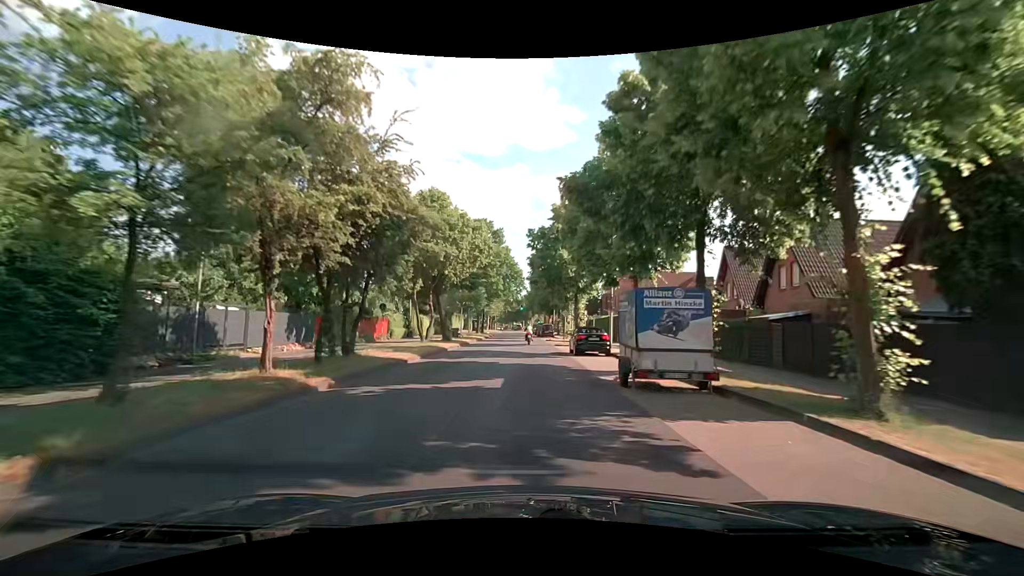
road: tertiary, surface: asphalt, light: Day
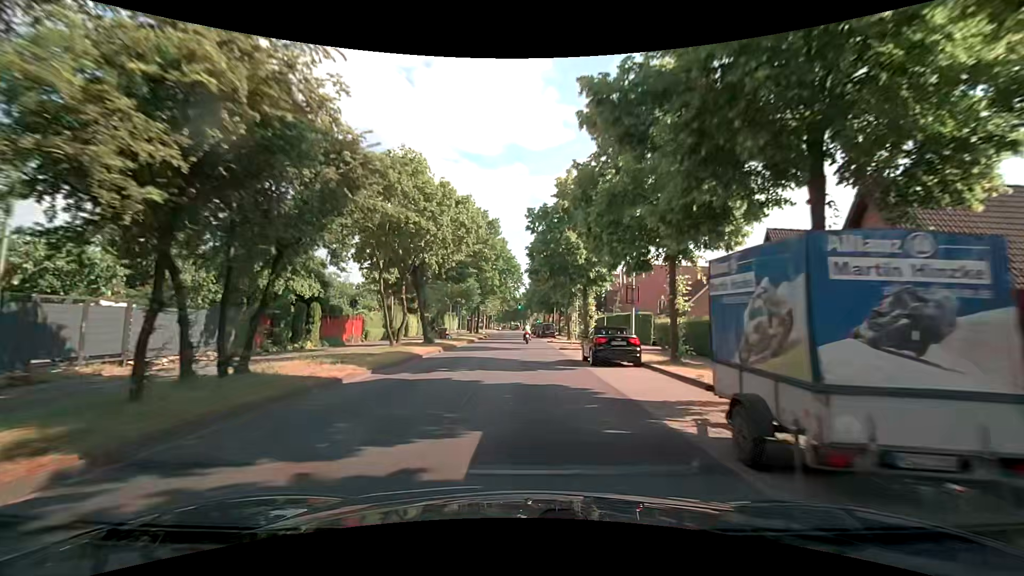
(+0.1, +6.6) m; +1°
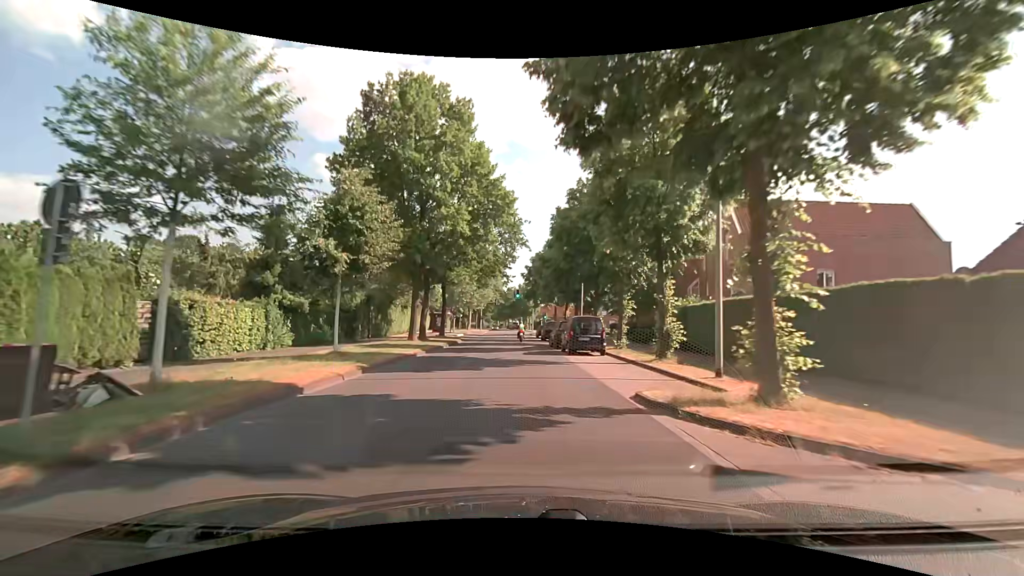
(+0.2, +36.0) m; 0°
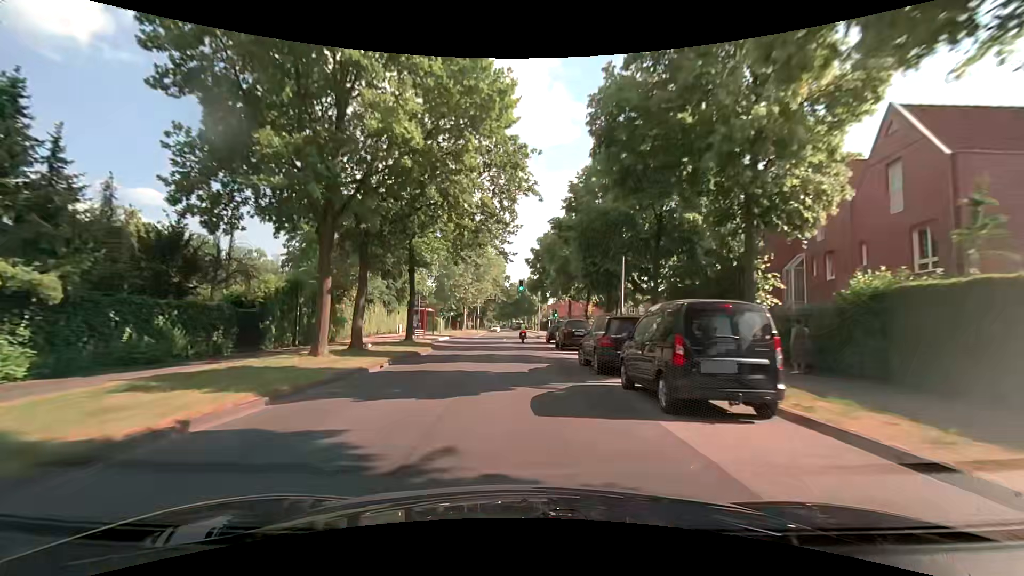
(0.0, +15.2) m; 0°
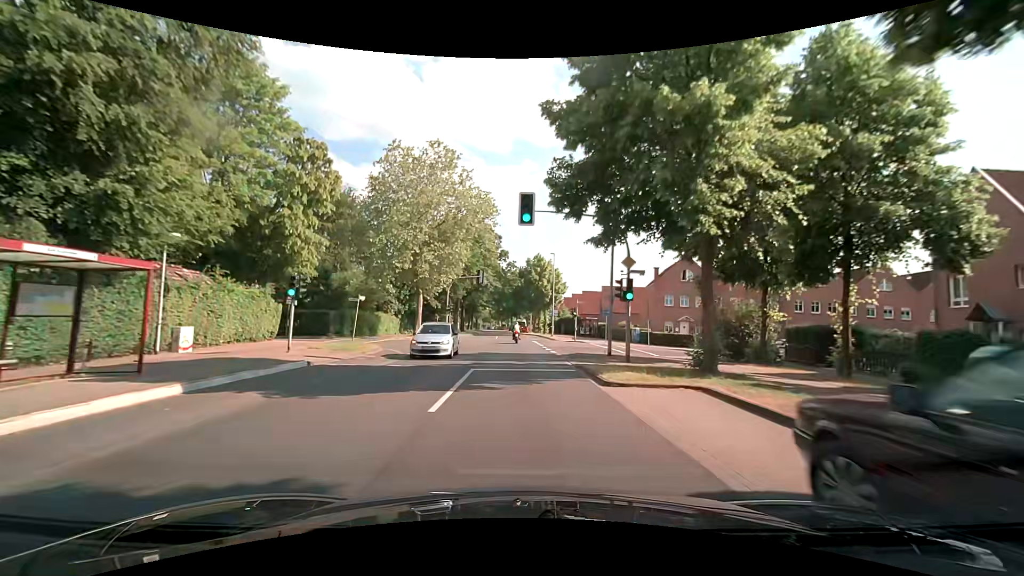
(-0.4, +37.7) m; -1°
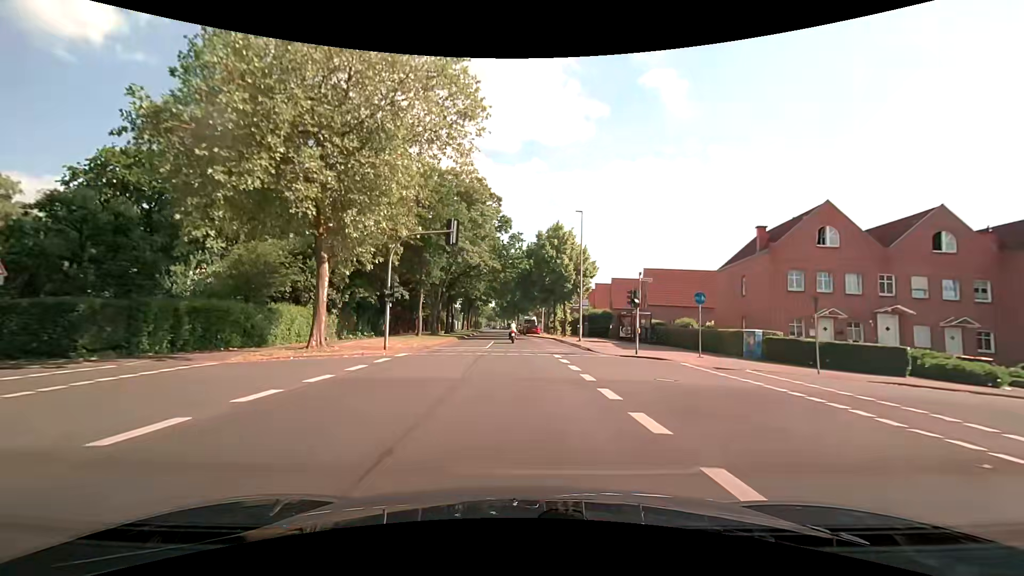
(-0.1, +22.7) m; -1°
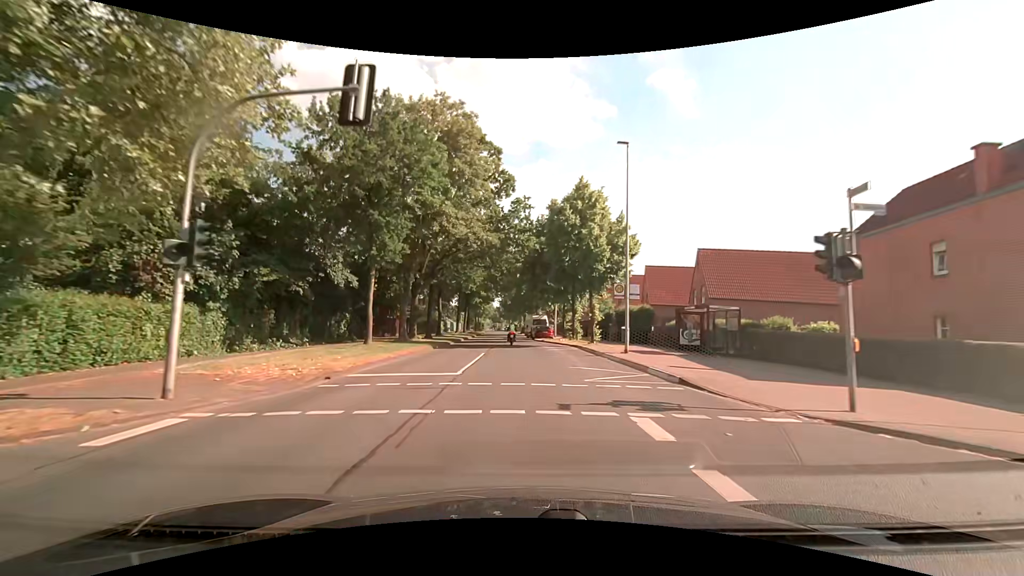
(-0.1, +15.2) m; 0°
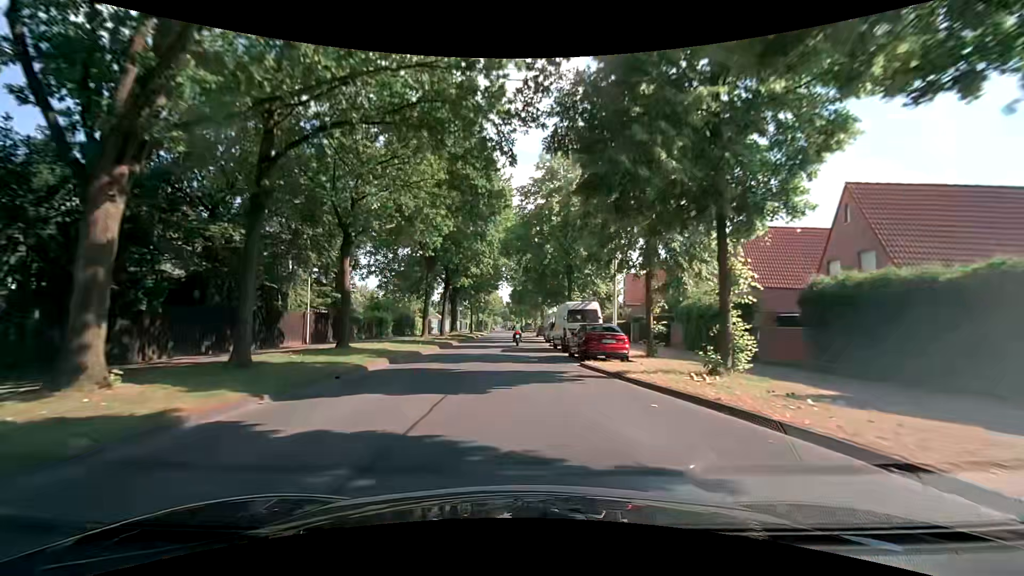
(-0.6, +30.4) m; -2°
(0, +10) (0, +20) (0, +30) (-1, +40) (-1, +50) (-1, +60) (-1, +70) (-2, +80) (-2, +90) (-2, +100) m
